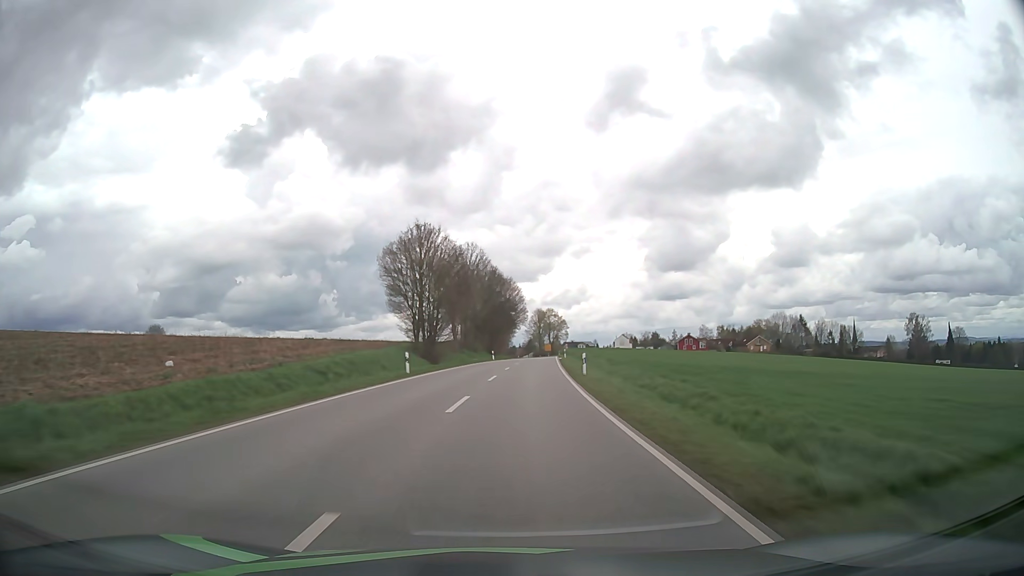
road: secondary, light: Day
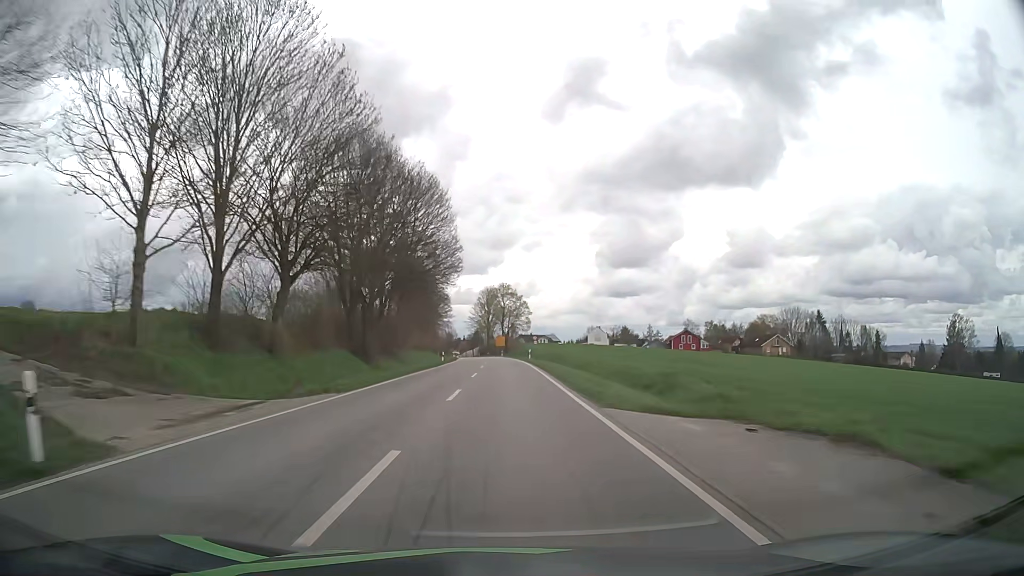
(+3.3, +68.5) m; +4°
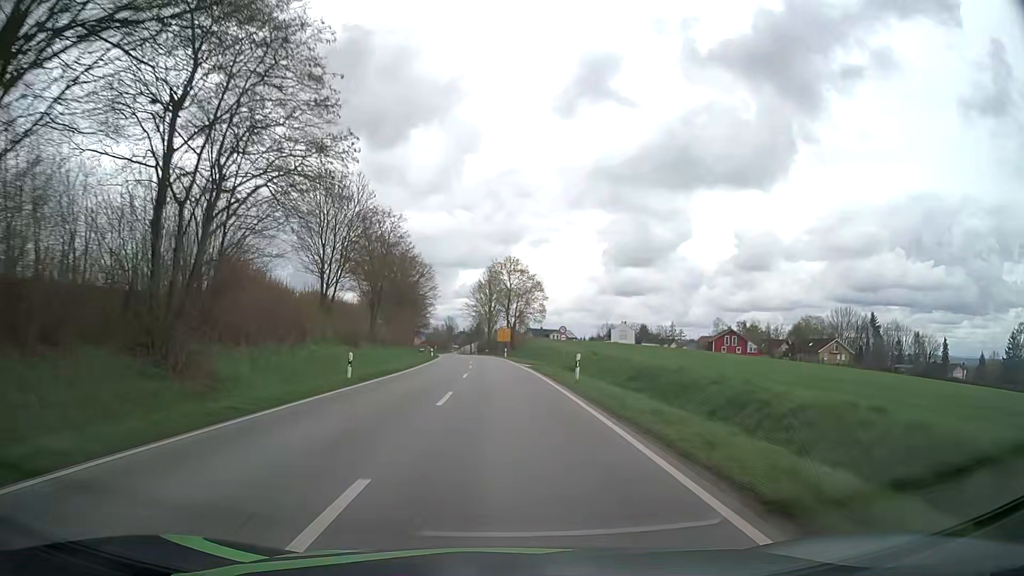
(-0.1, +37.9) m; 0°
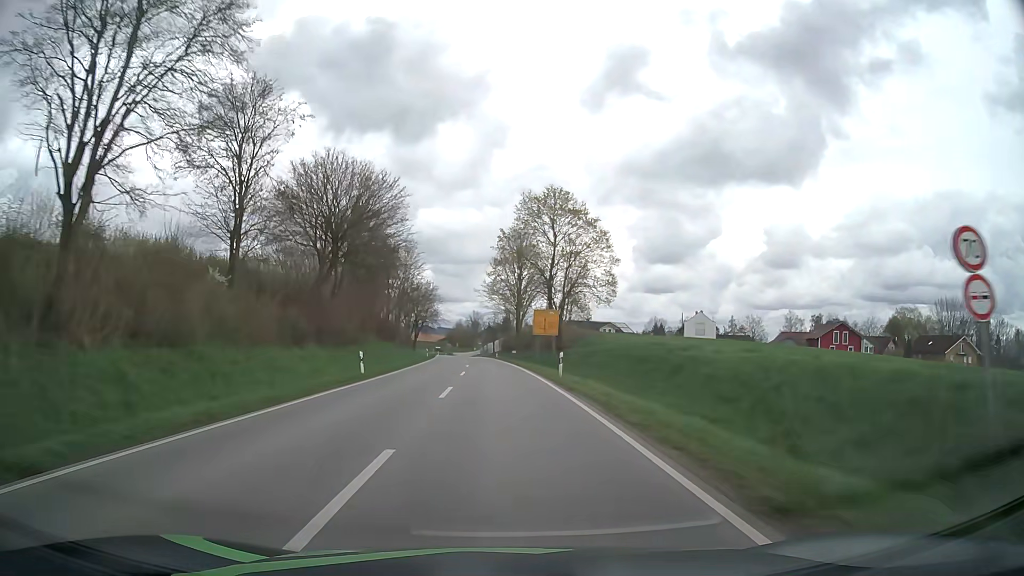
(-0.9, +46.1) m; -3°
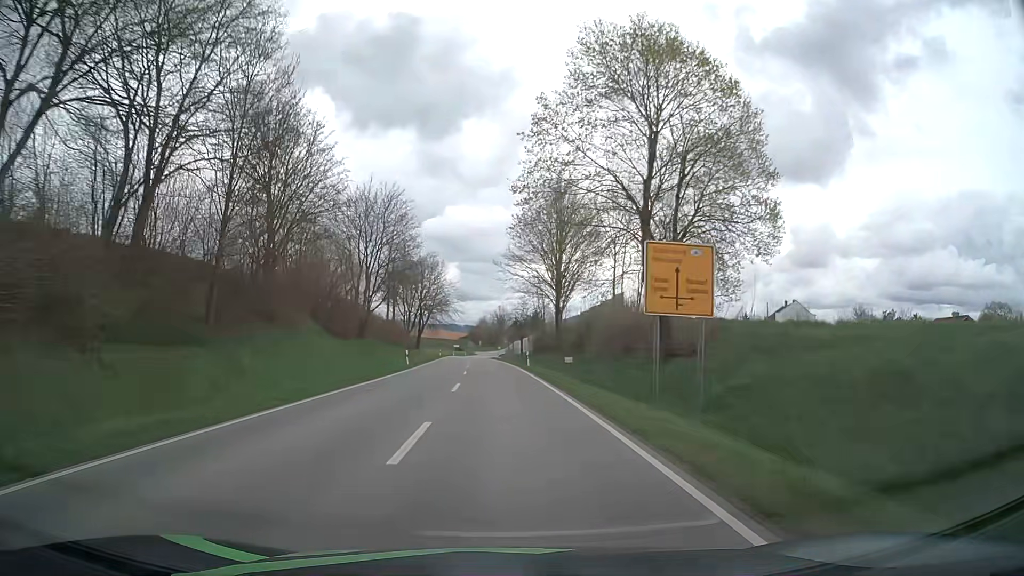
(-0.5, +32.9) m; -2°
(0, +10) (0, +20) (-1, +30) (-1, +40) (-1, +50) (-2, +60) (-2, +70) (-3, +80) (-3, +90) (-4, +100) m
